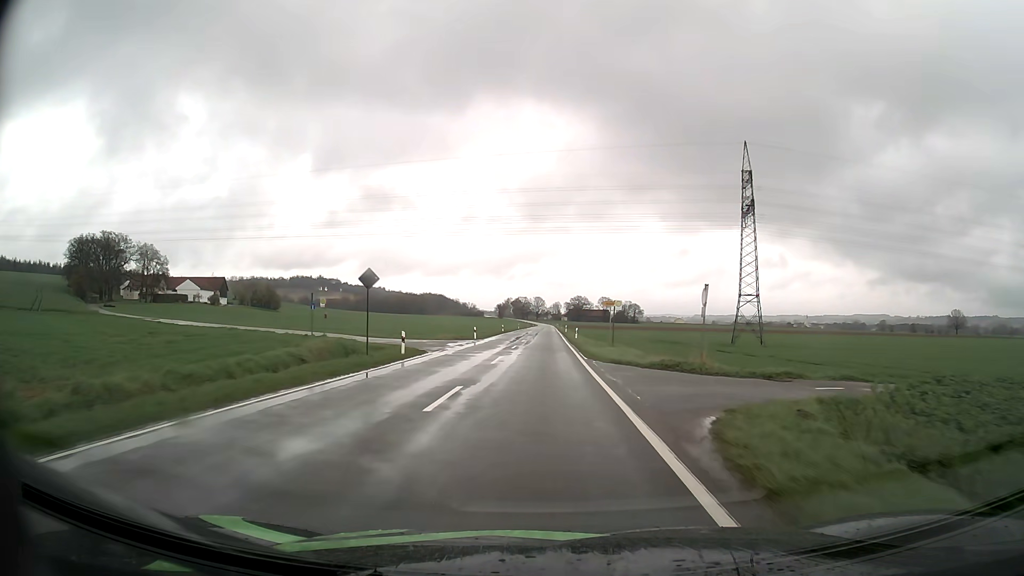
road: tertiary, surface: asphalt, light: Day
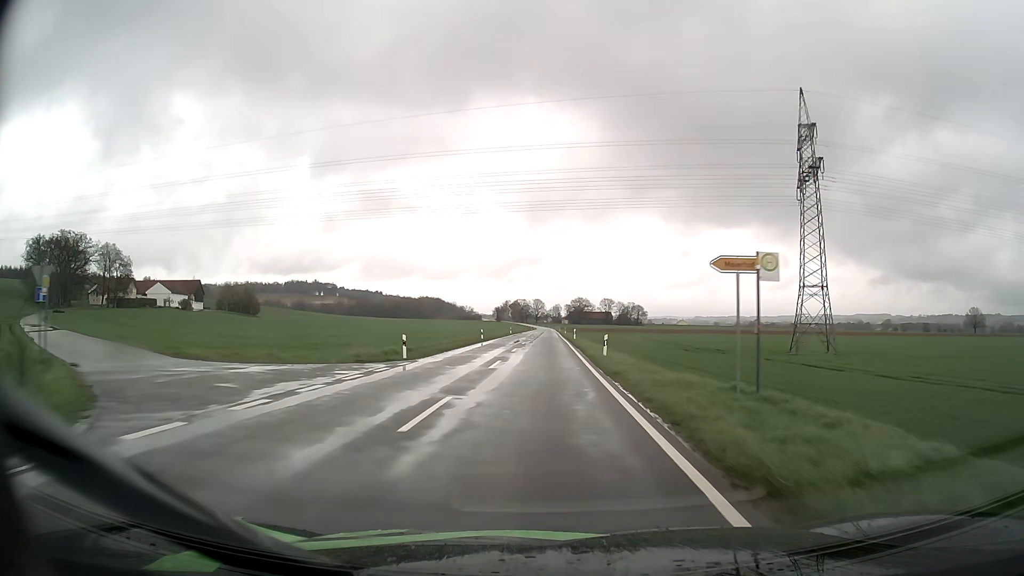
(0.0, +26.6) m; 0°
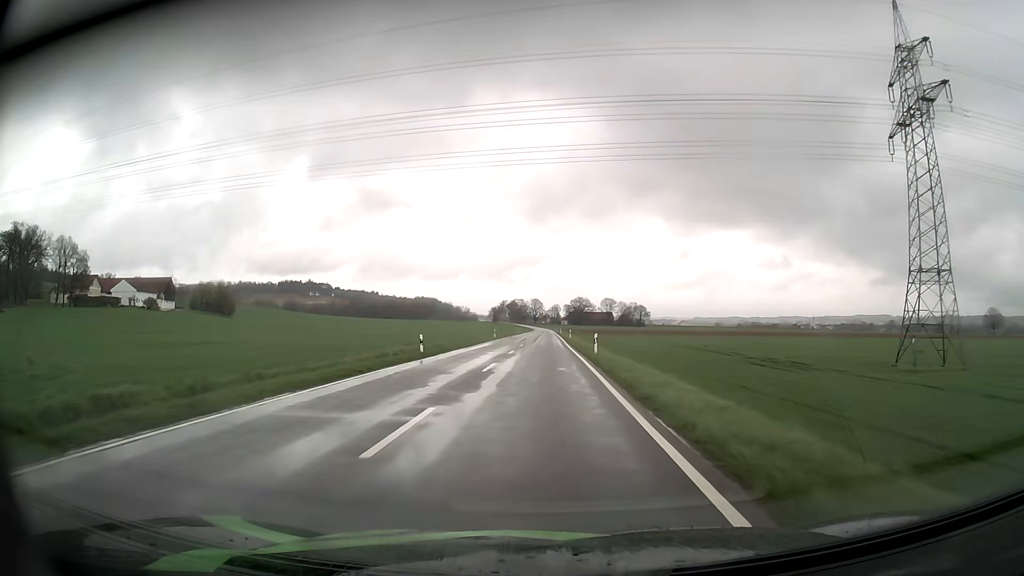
(+0.1, +26.9) m; 0°
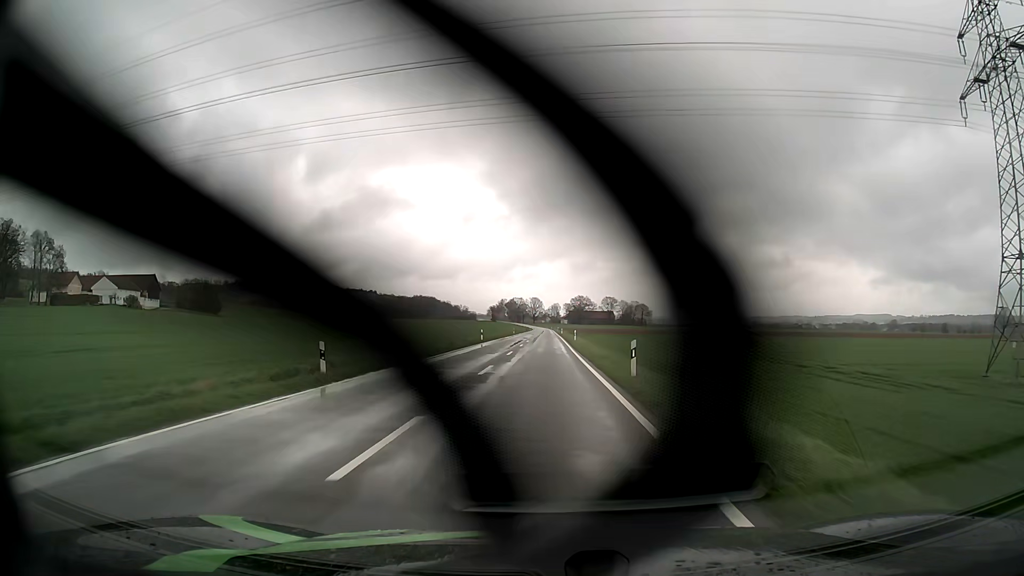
(0.0, +13.6) m; 0°
